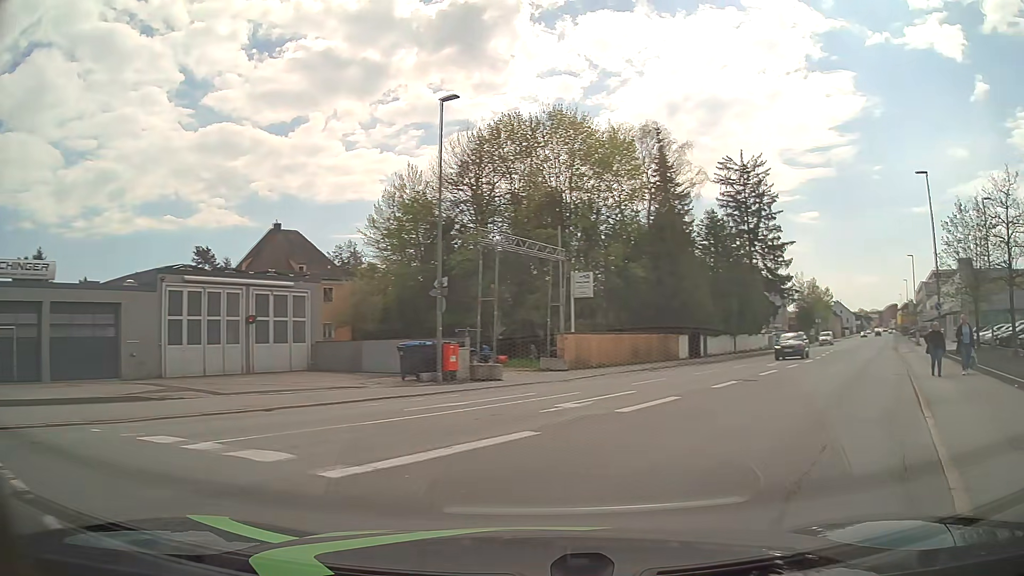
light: Day
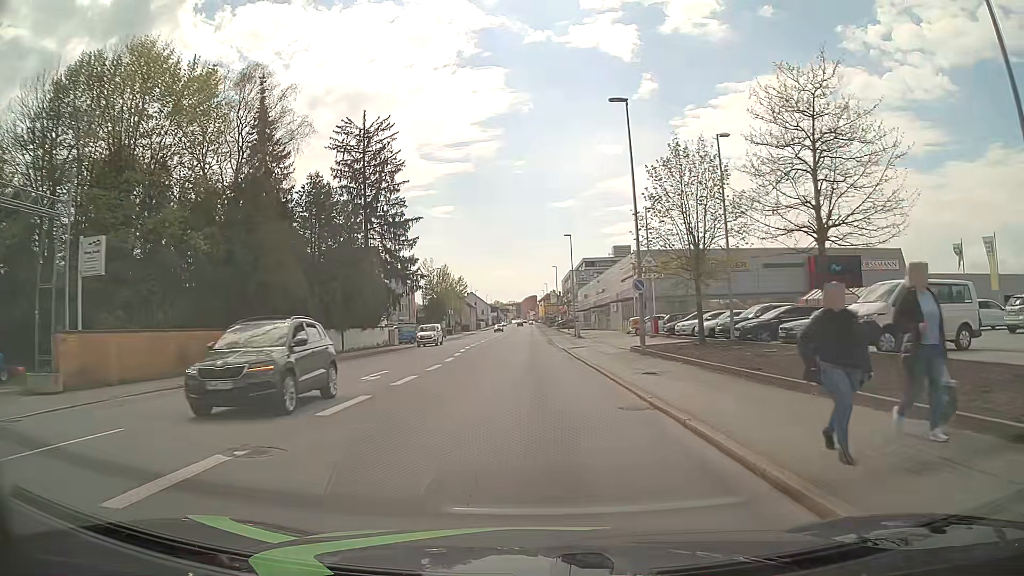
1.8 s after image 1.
(+4.4, +11.7) m; +32°
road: tertiary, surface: asphalt
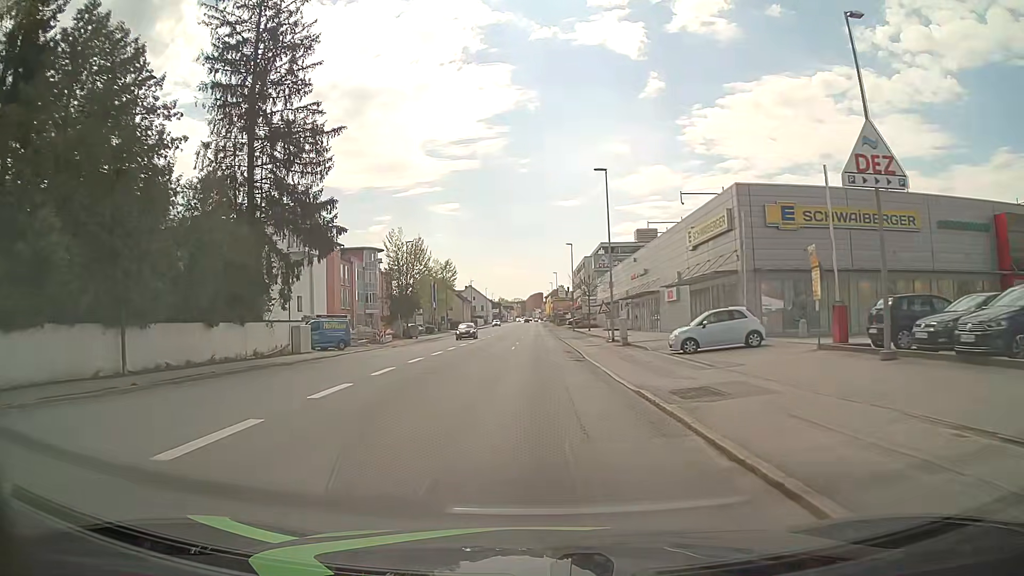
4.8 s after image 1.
(-0.1, +28.8) m; 0°
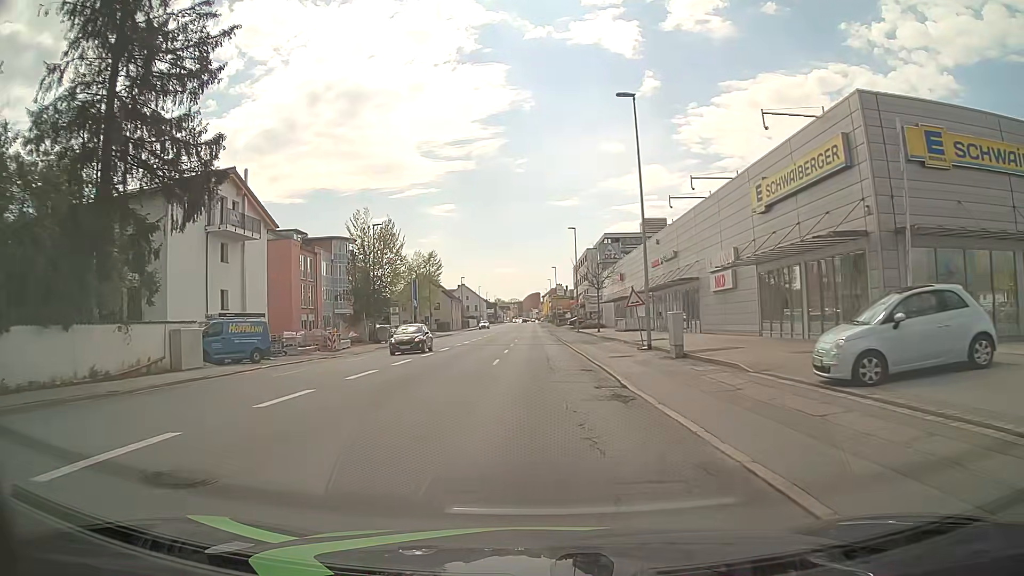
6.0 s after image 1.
(+0.1, +13.6) m; 0°
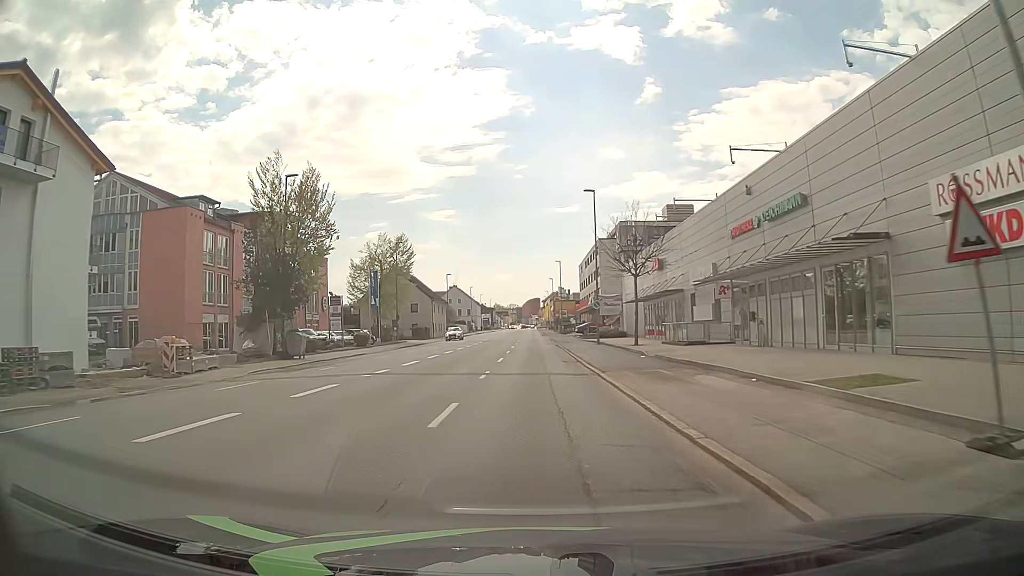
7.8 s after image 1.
(+0.1, +21.8) m; 0°
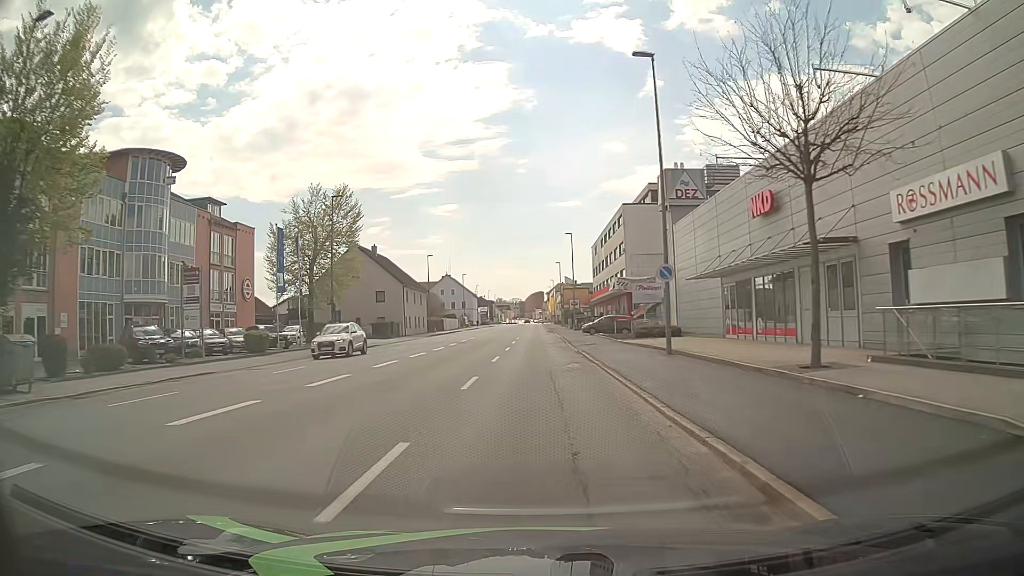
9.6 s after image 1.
(-0.1, +23.2) m; -1°
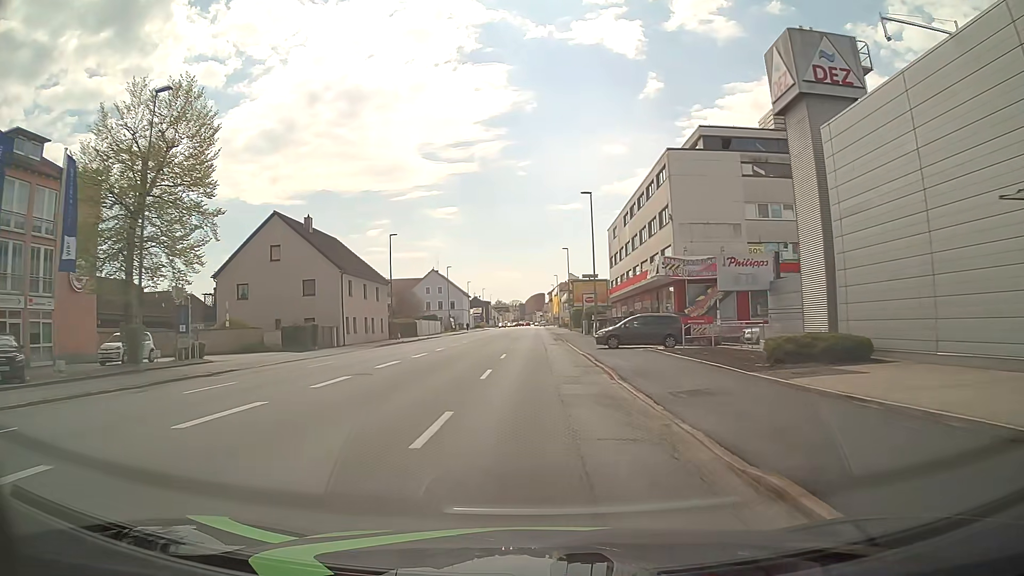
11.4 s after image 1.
(0.0, +24.1) m; 0°
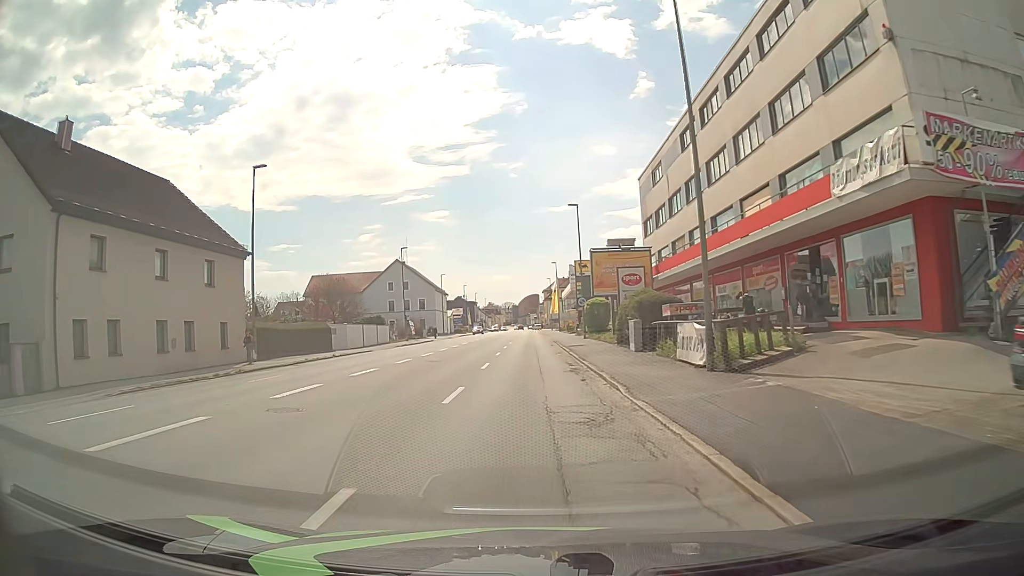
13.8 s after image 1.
(+0.2, +31.9) m; 0°
(0, +10) (0, +20) (0, +30) (0, +40) (0, +50) (0, +60) (0, +70) (0, +80) (0, +90) (0, +100) m
